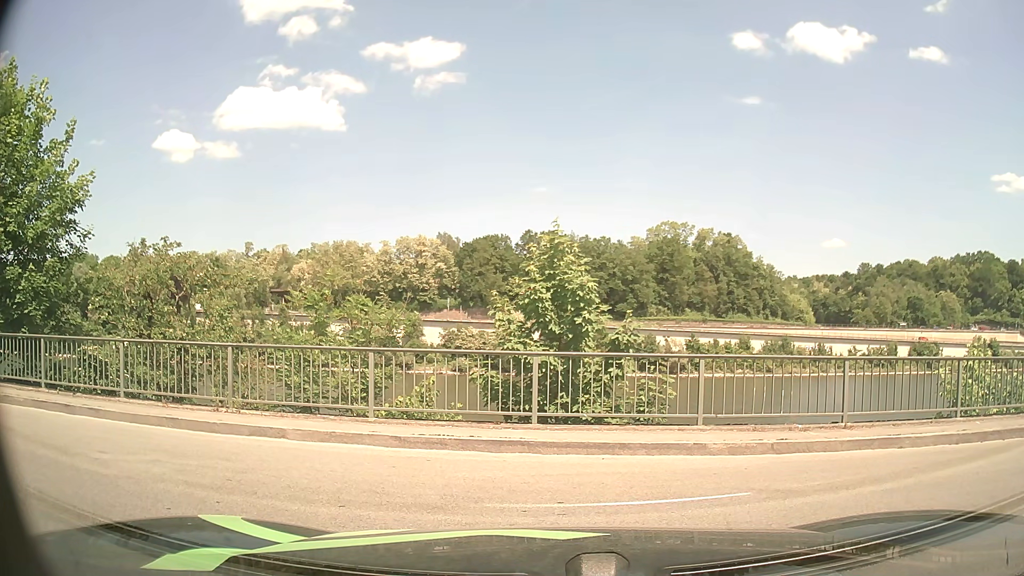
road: unclassified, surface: asphalt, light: Day
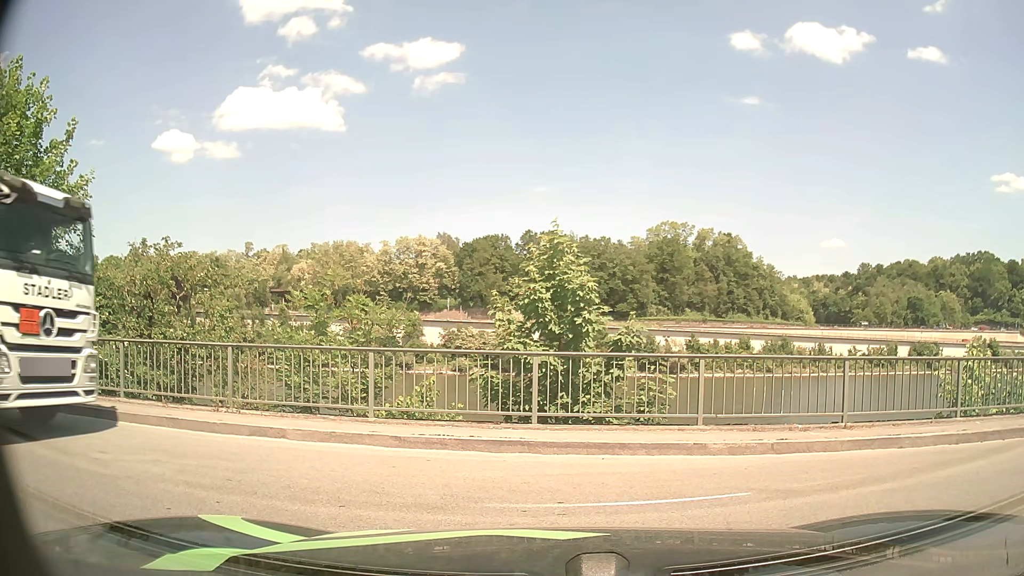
(0.0, 0.0) m; 0°
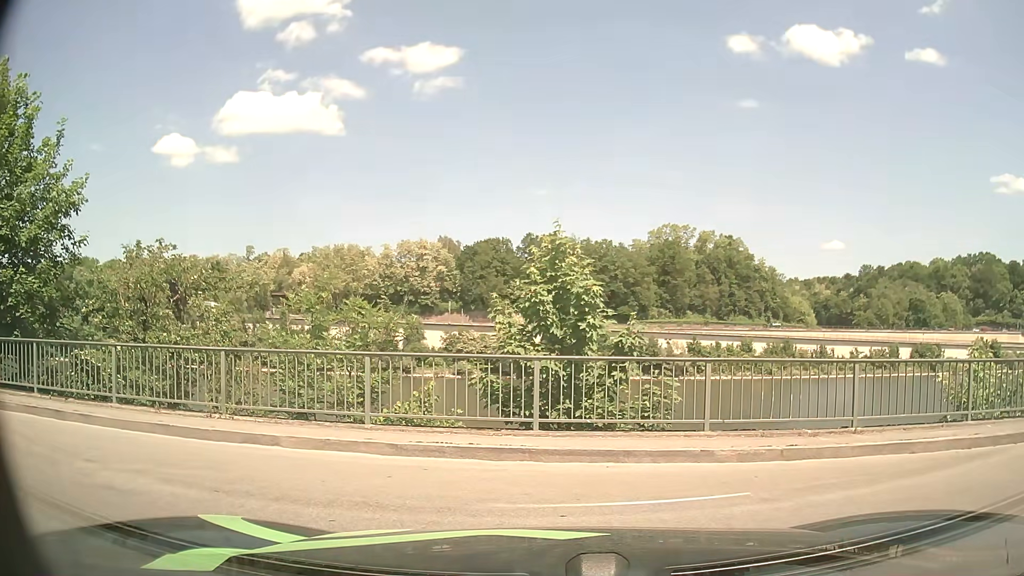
(0.0, +0.3) m; 0°
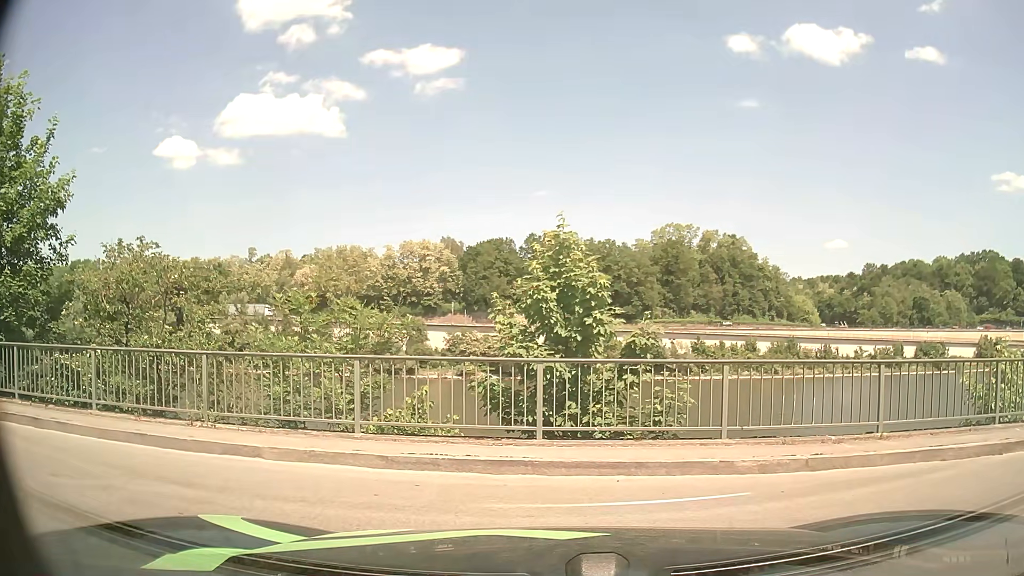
(0.0, +0.7) m; 0°
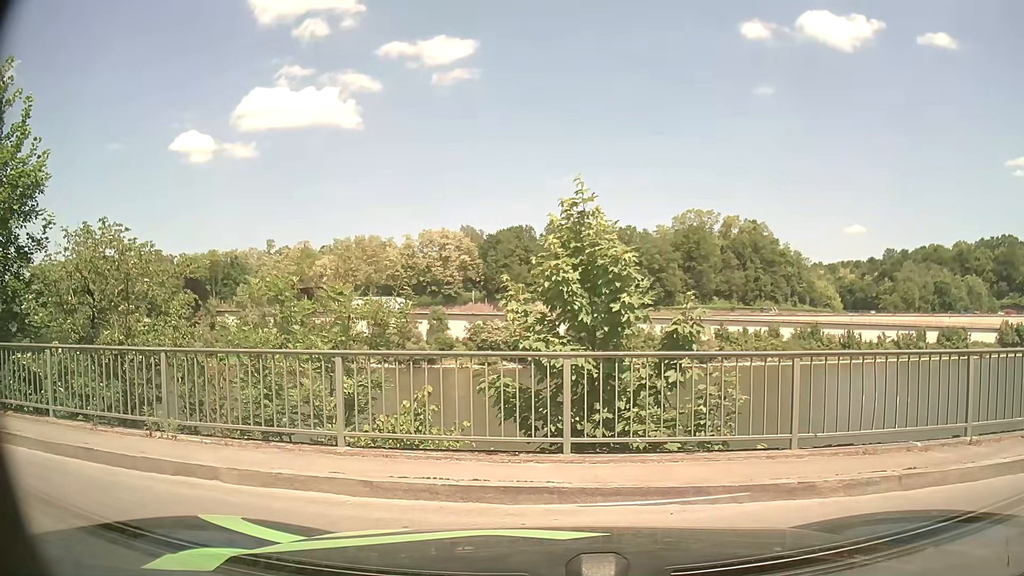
(0.0, +1.7) m; 0°
